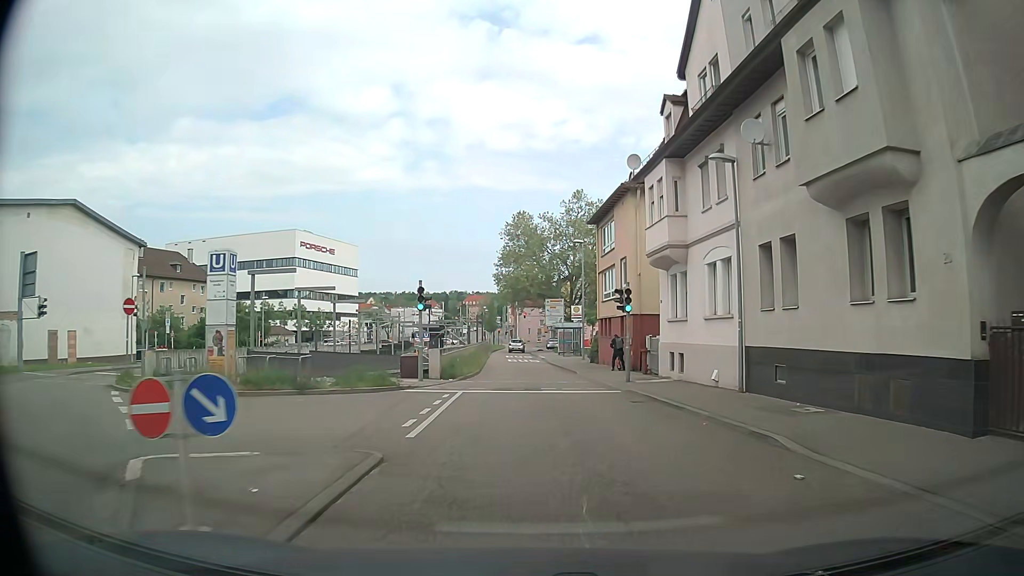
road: tertiary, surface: asphalt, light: Day
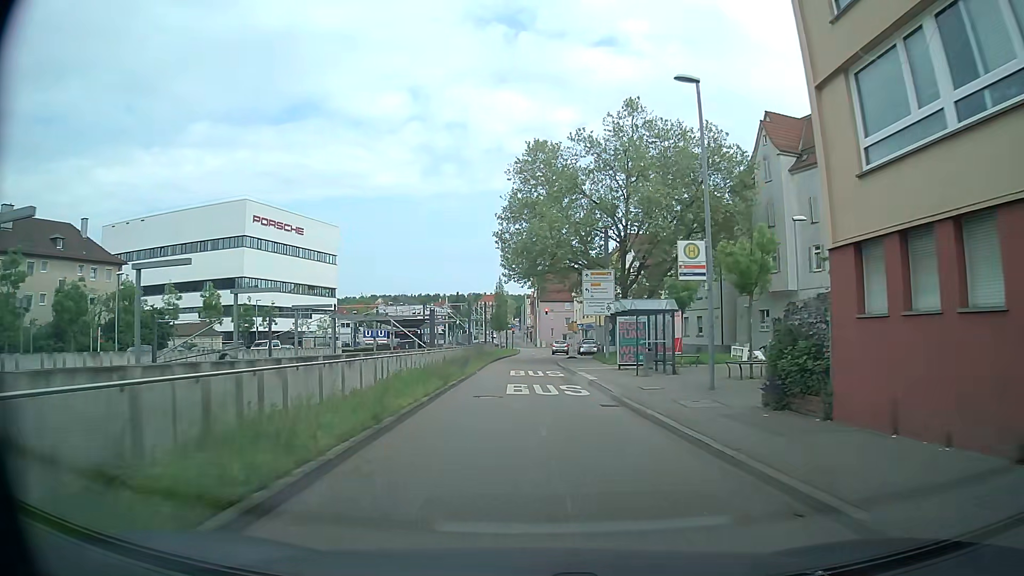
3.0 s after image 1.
(-0.2, +30.6) m; -2°
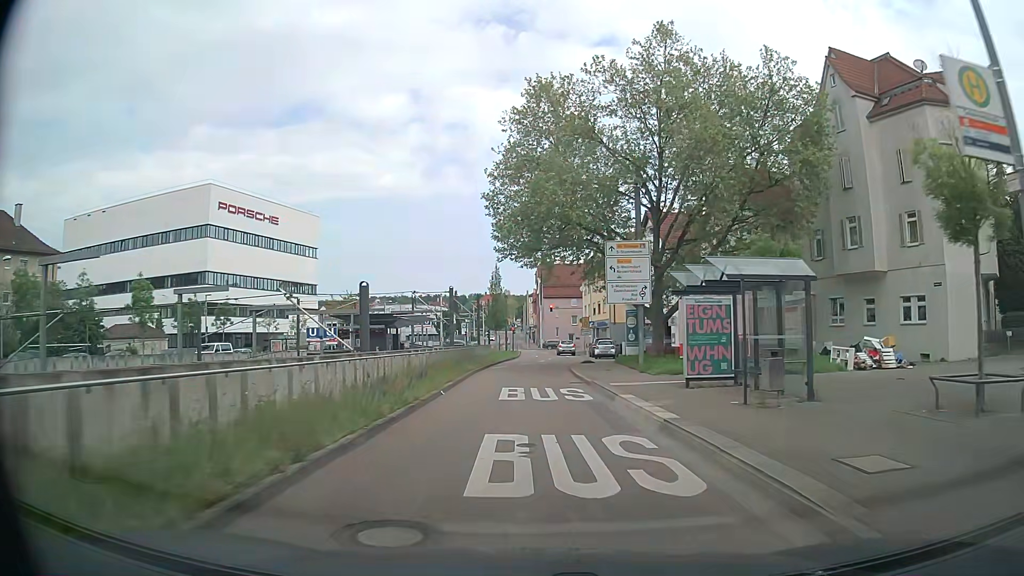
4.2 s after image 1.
(0.0, +12.1) m; 0°
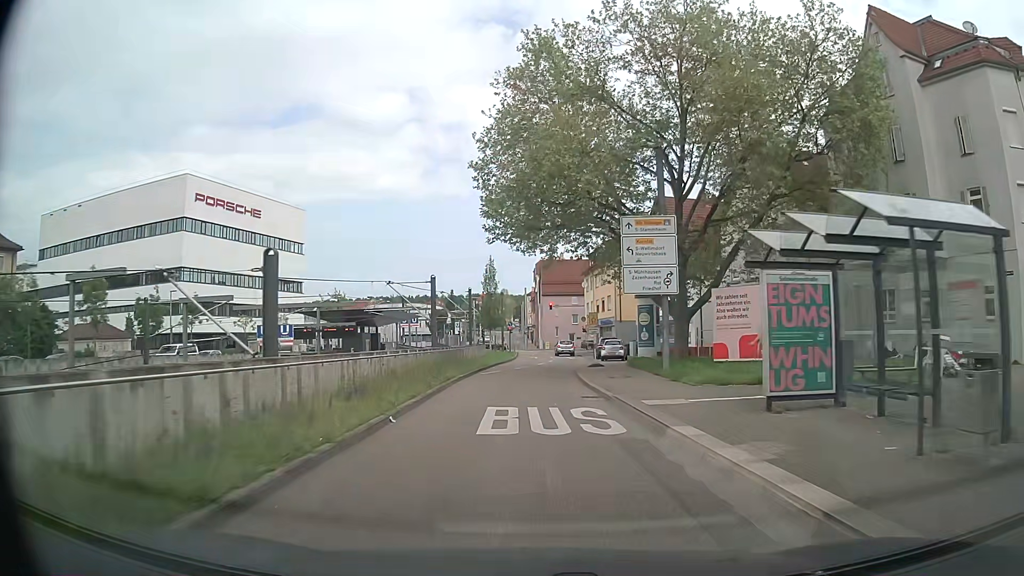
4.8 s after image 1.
(0.0, +6.0) m; 0°
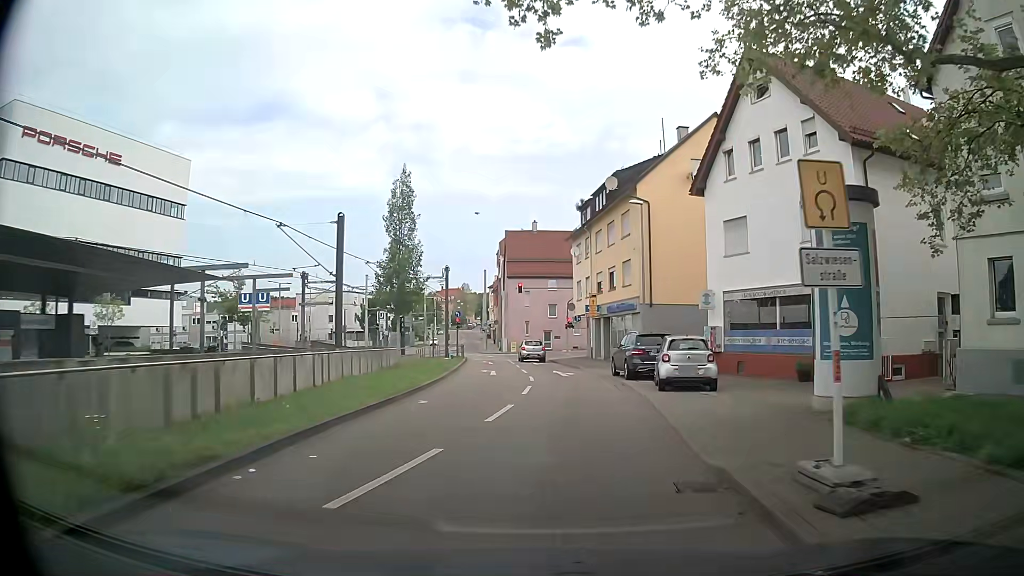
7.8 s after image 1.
(+0.6, +28.9) m; +4°
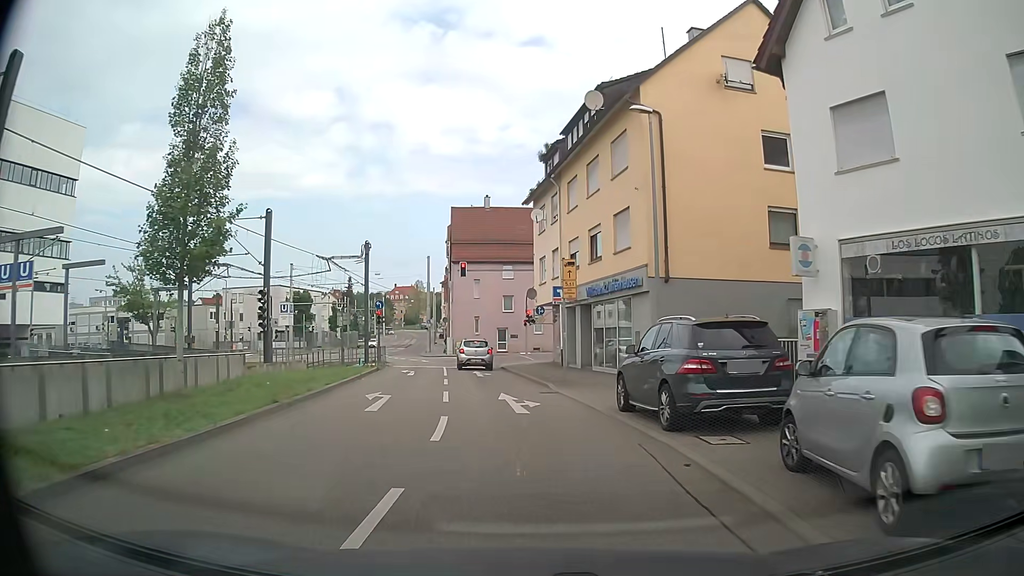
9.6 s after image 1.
(+0.5, +14.1) m; +3°
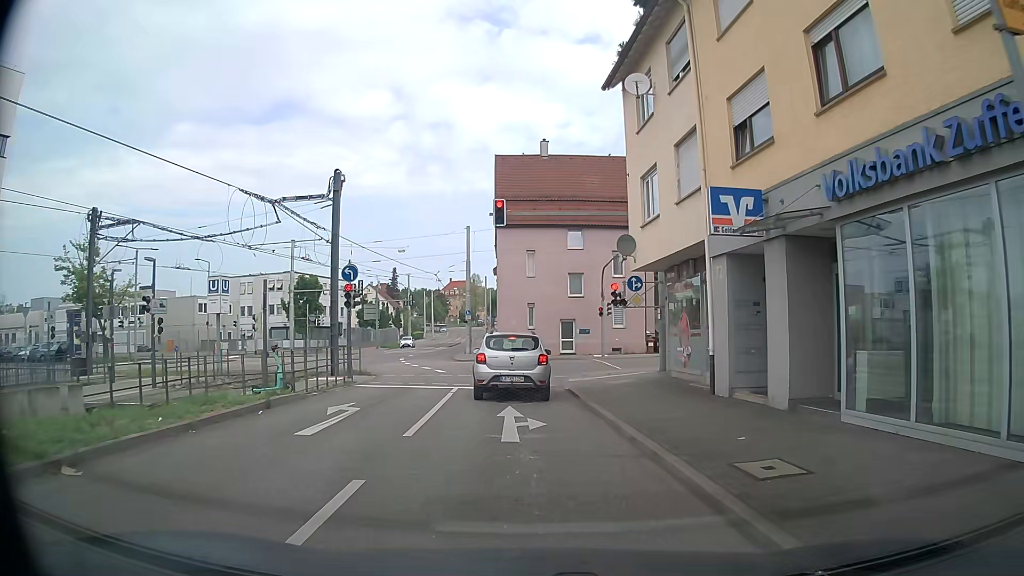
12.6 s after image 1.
(-1.0, +17.9) m; -5°
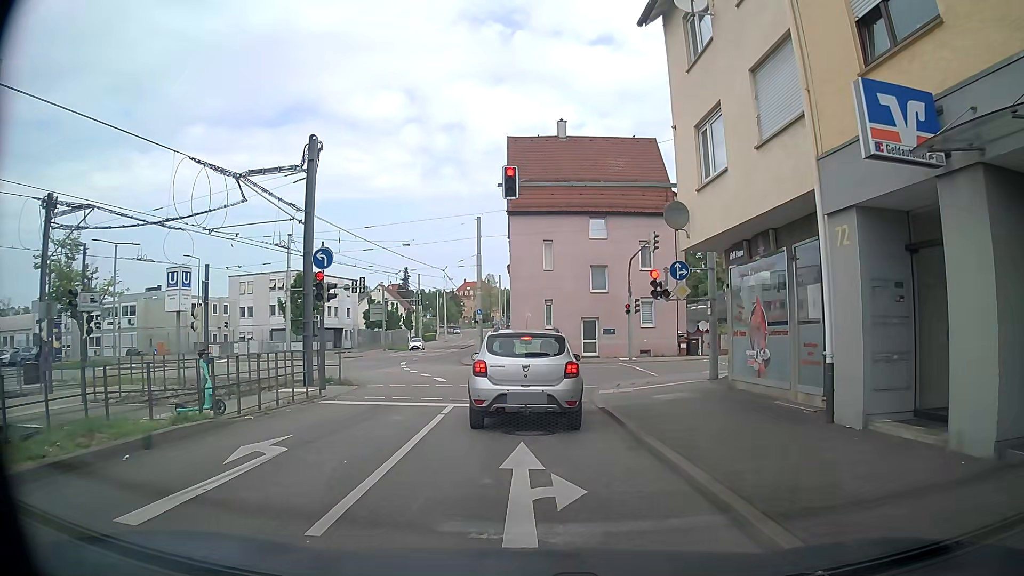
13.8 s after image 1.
(-0.1, +4.7) m; -3°
